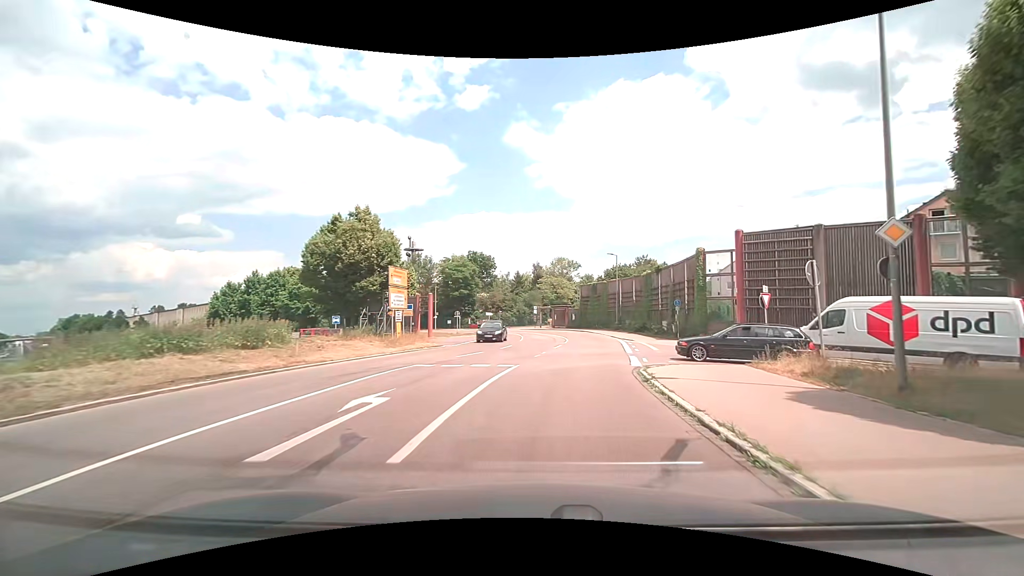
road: secondary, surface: asphalt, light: Day
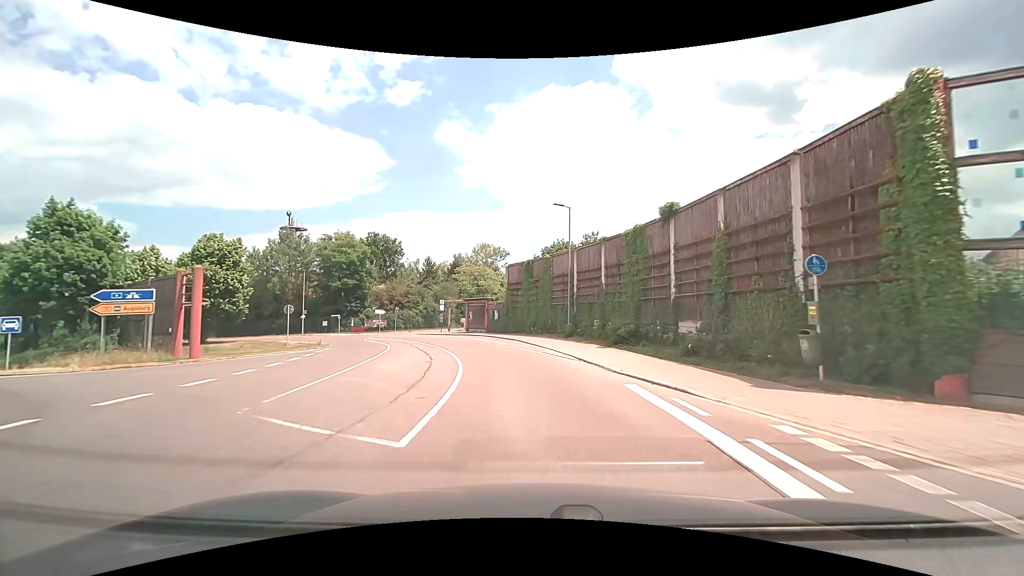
(+2.5, +25.5) m; +9°
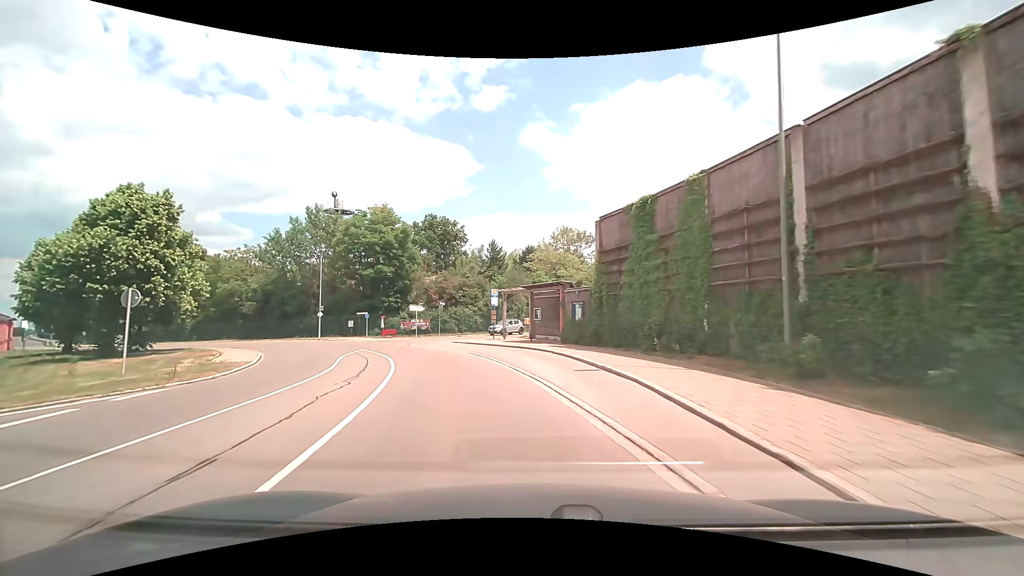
(-0.9, +20.7) m; -8°
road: tertiary
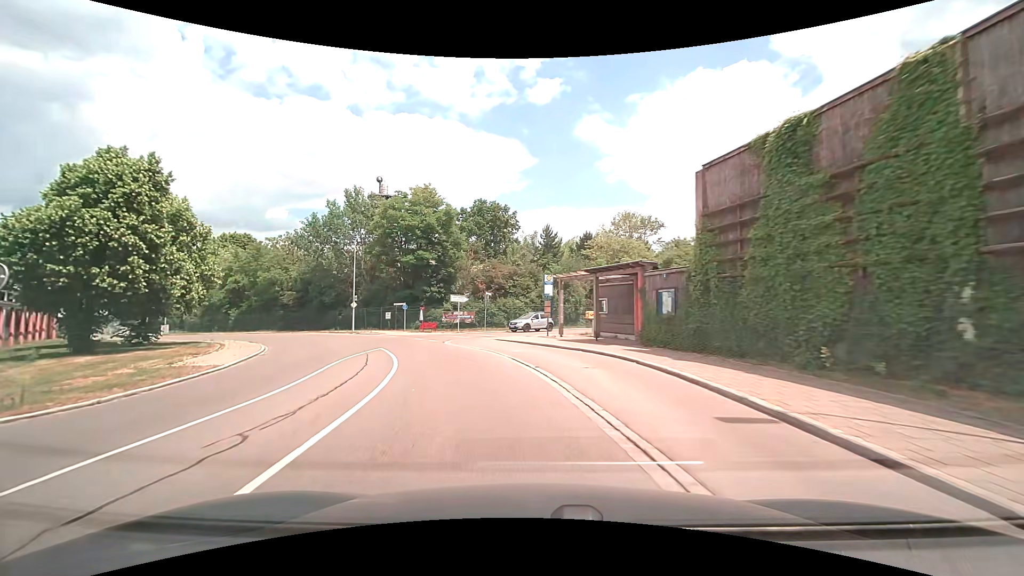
(-0.4, +6.8) m; -7°
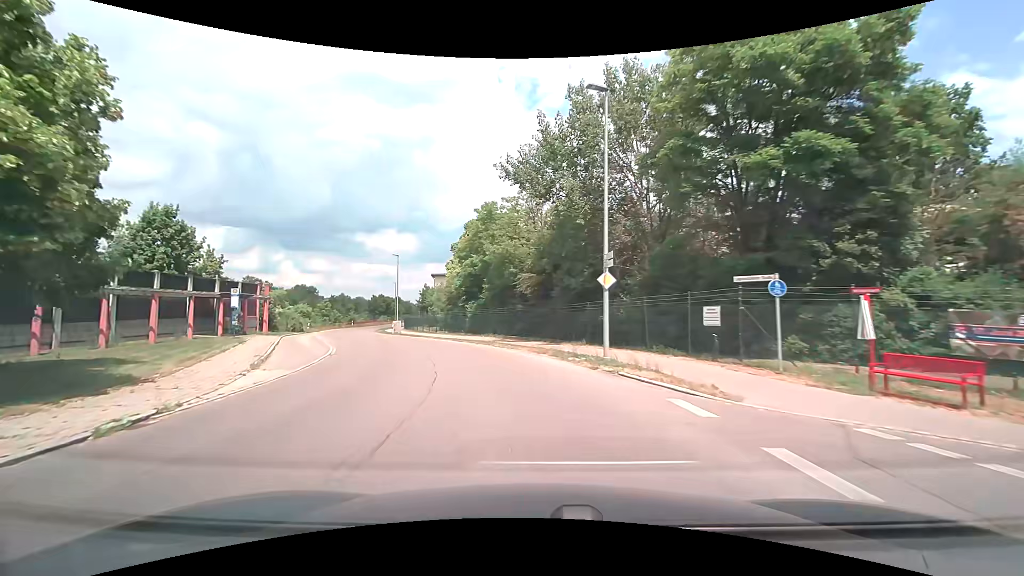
(-8.9, +30.1) m; -33°
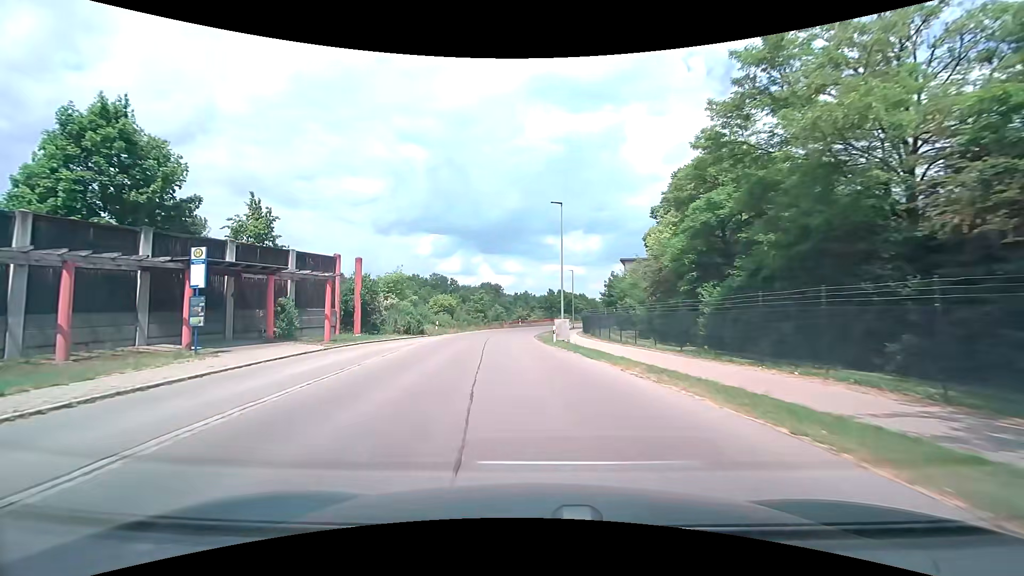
(-5.1, +25.2) m; -22°
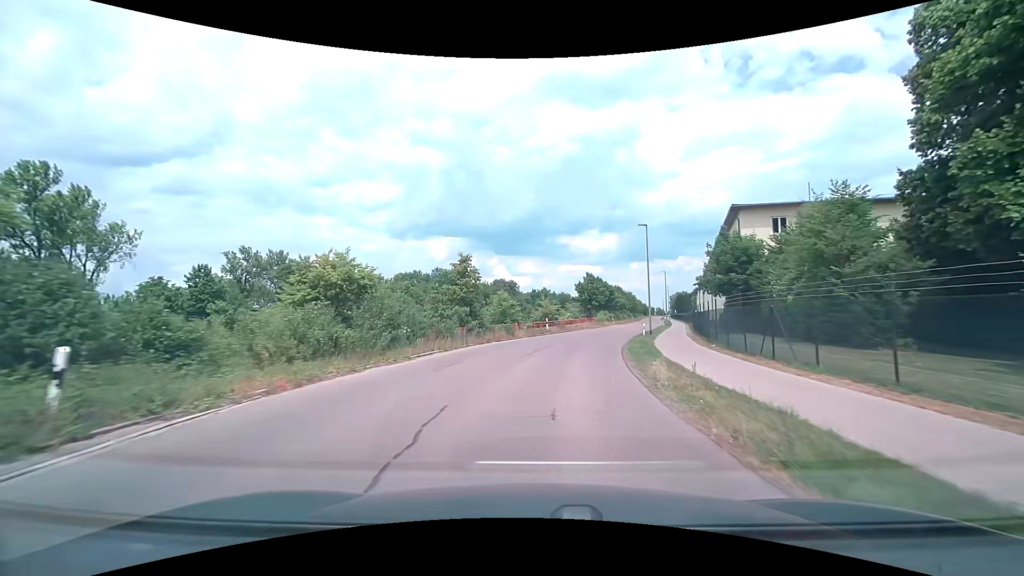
(-1.9, +35.2) m; -2°
(0, +10) (+1, +20) (+3, +30) (+6, +39) (+8, +49) (+11, +59) (+14, +68) (+17, +78) (+19, +88) (+22, +97) m
